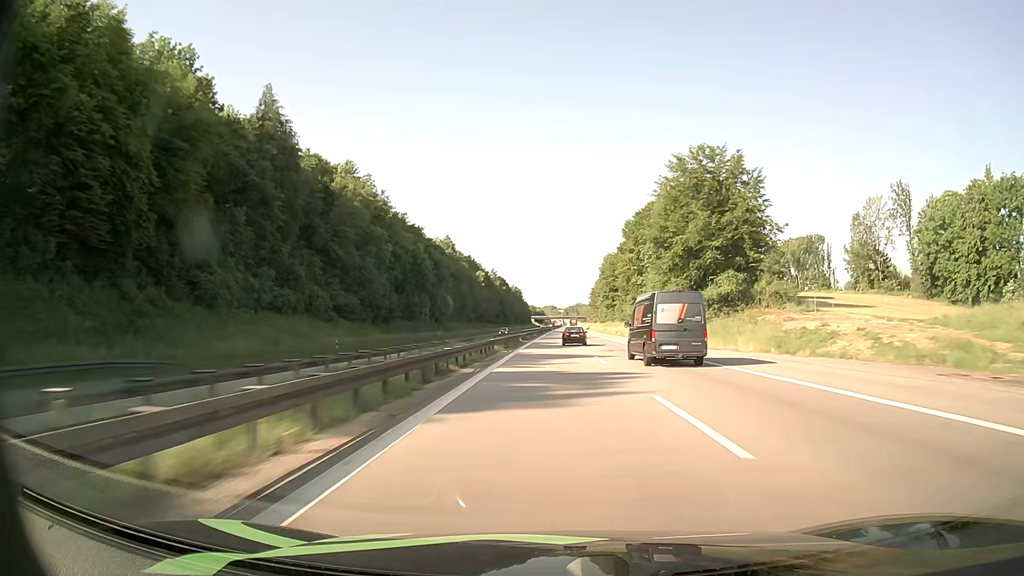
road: motorway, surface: asphalt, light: Day
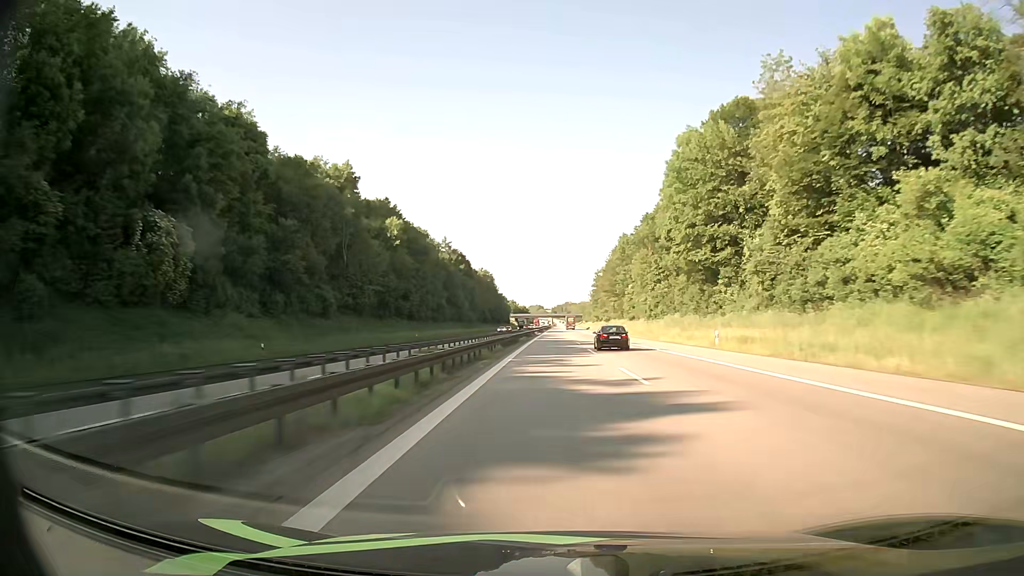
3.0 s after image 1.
(+1.2, +115.9) m; +1°
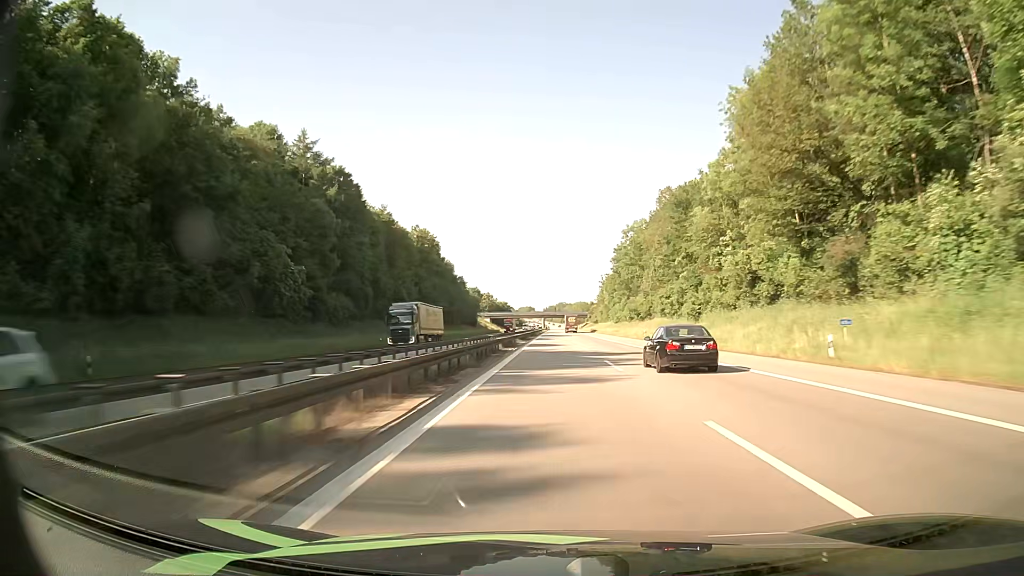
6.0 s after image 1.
(+0.9, +118.8) m; +1°
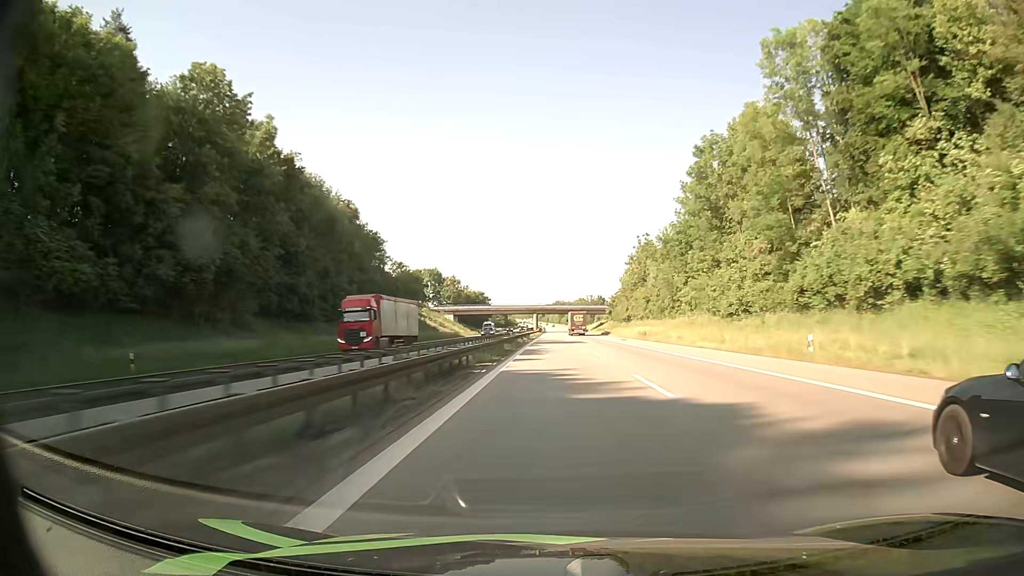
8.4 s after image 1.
(+0.2, +96.9) m; 0°
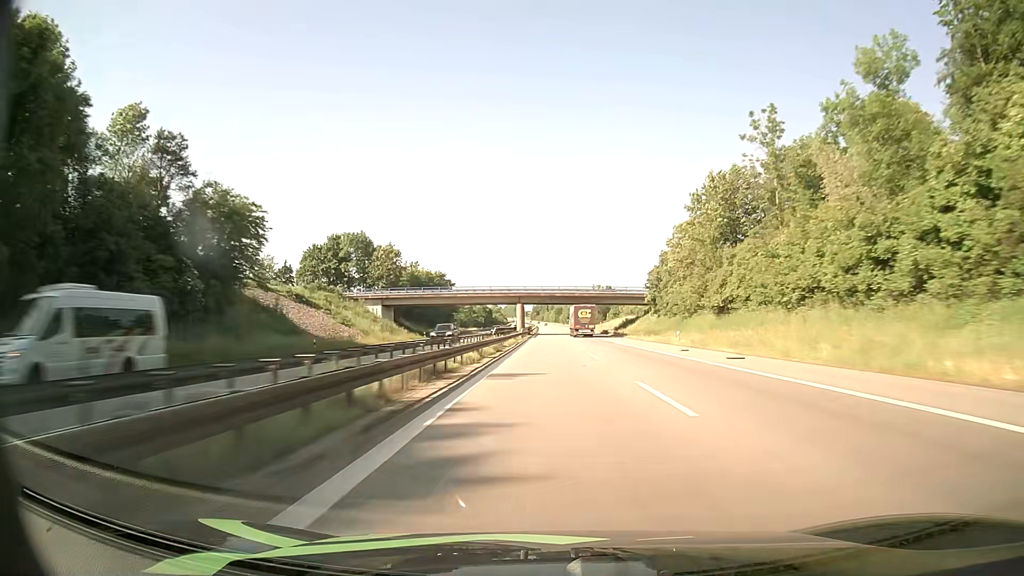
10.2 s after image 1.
(+0.2, +73.7) m; 0°
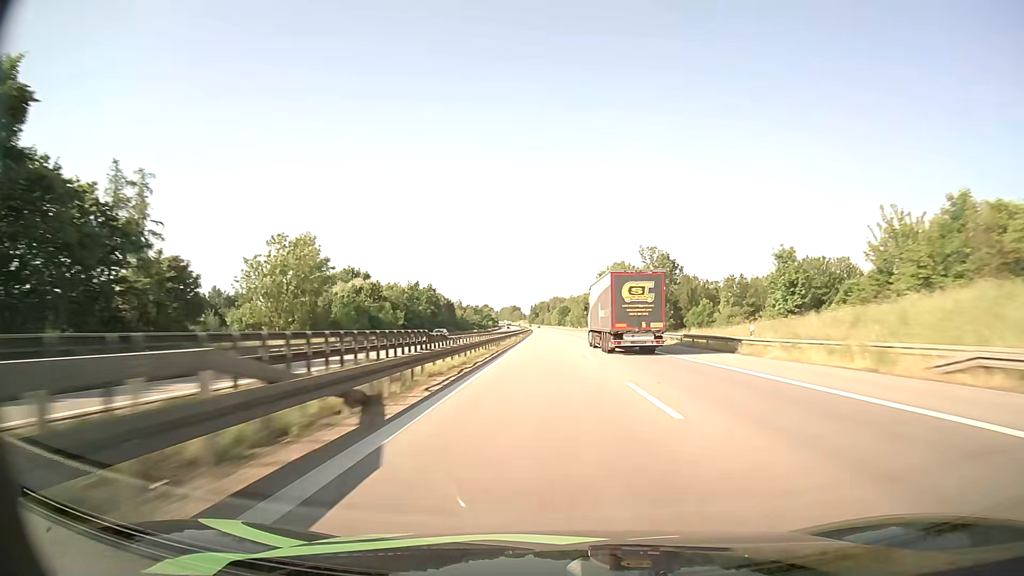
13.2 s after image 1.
(-0.5, +124.7) m; -1°
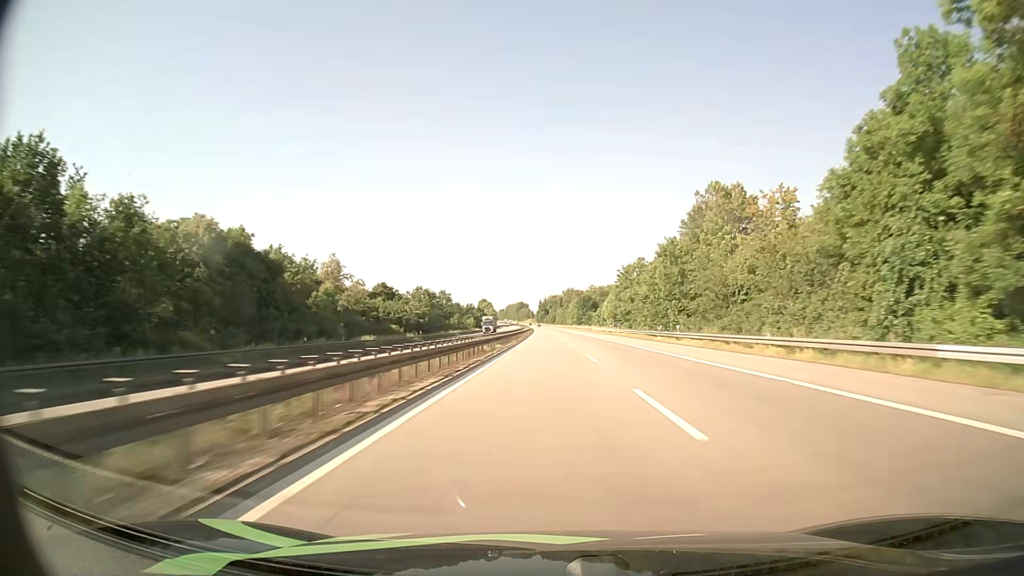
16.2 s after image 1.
(+0.4, +126.2) m; 0°
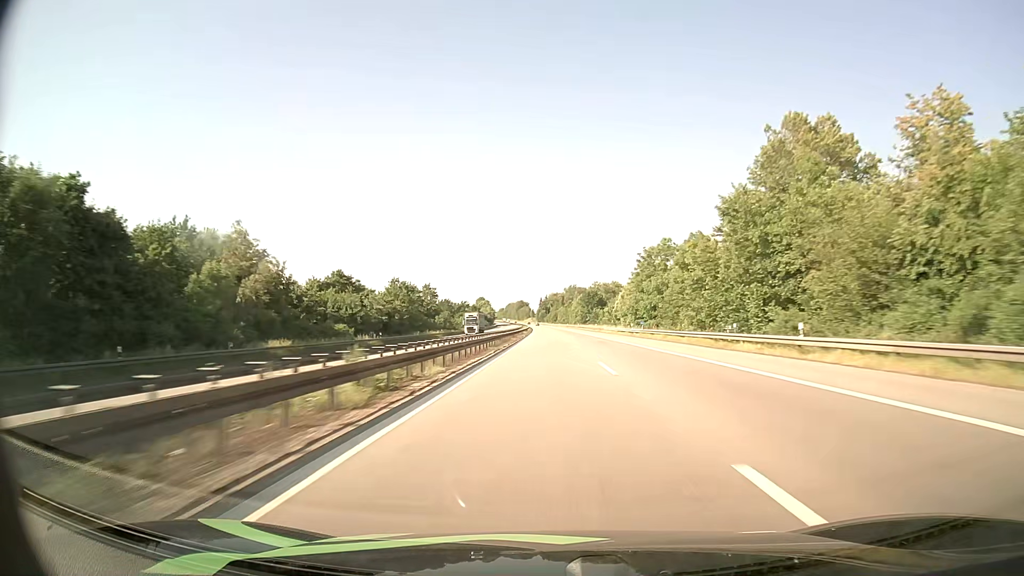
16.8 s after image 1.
(+0.1, +25.4) m; 0°
(0, +10) (0, +20) (0, +30) (0, +40) (0, +50) (0, +60) (0, +70) (0, +80) (-1, +90) (-1, +100) m
